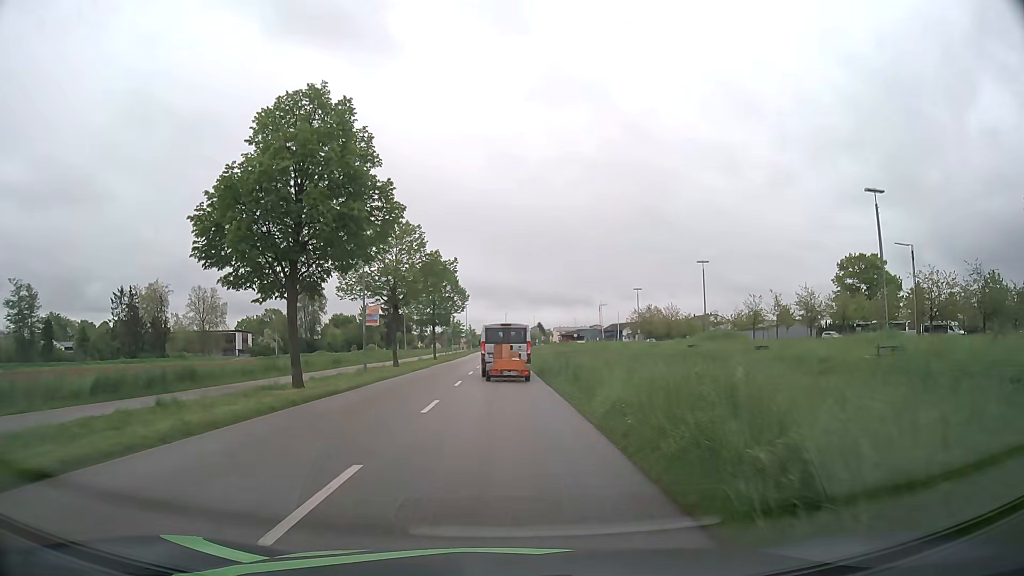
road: residential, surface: asphalt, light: Day
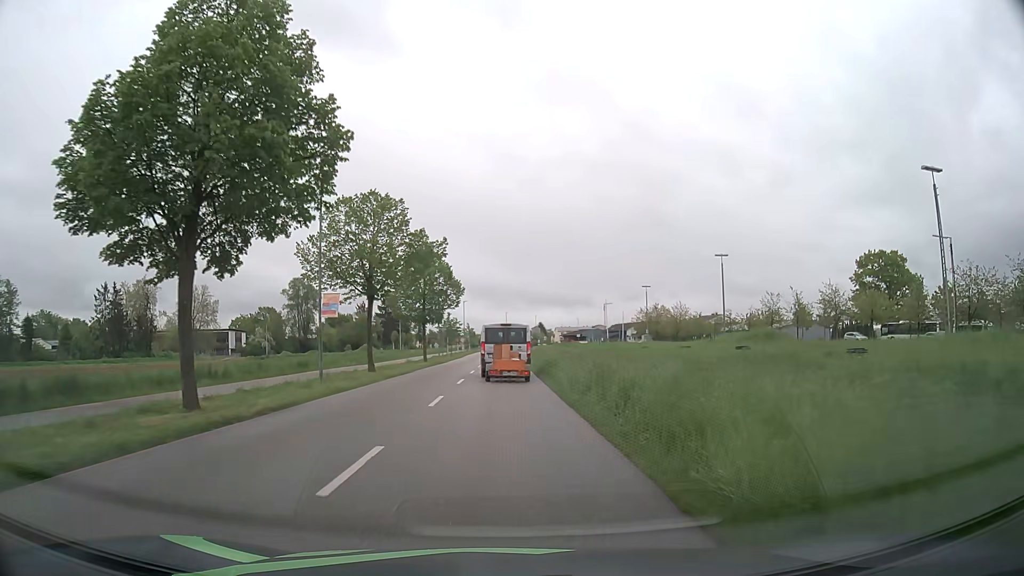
(0.0, +7.5) m; 0°
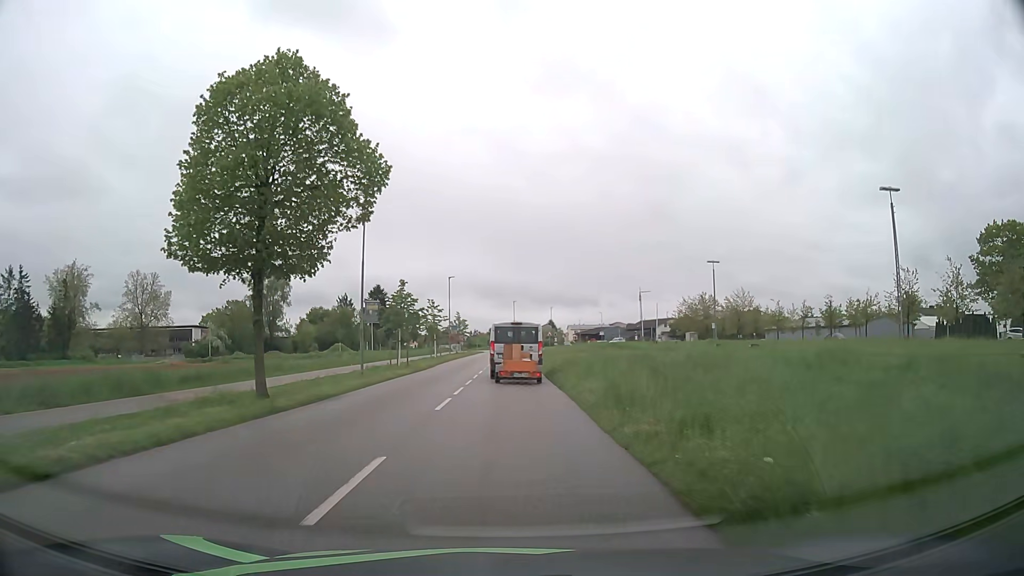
(-0.2, +36.9) m; 0°
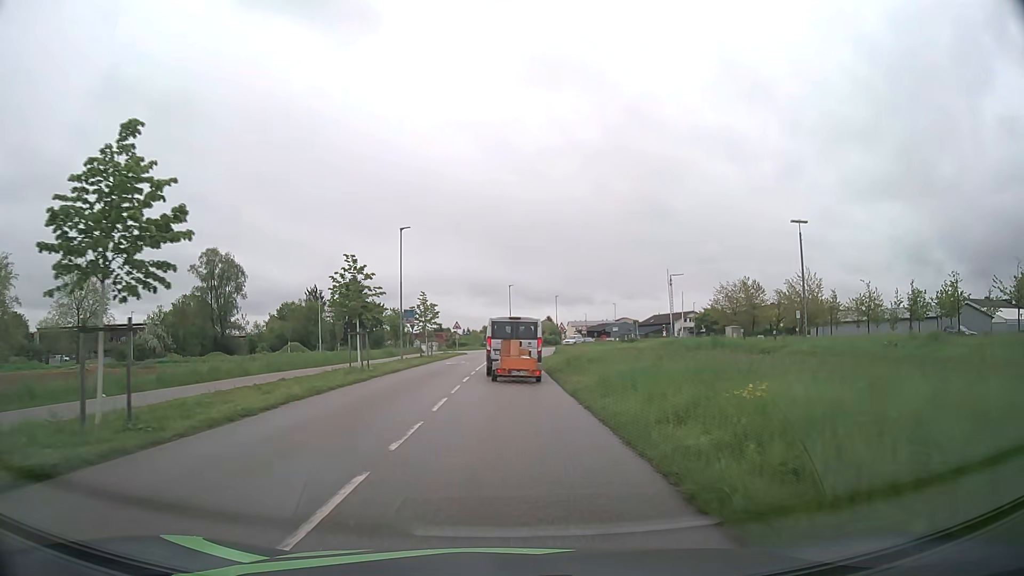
(0.0, +28.1) m; 0°
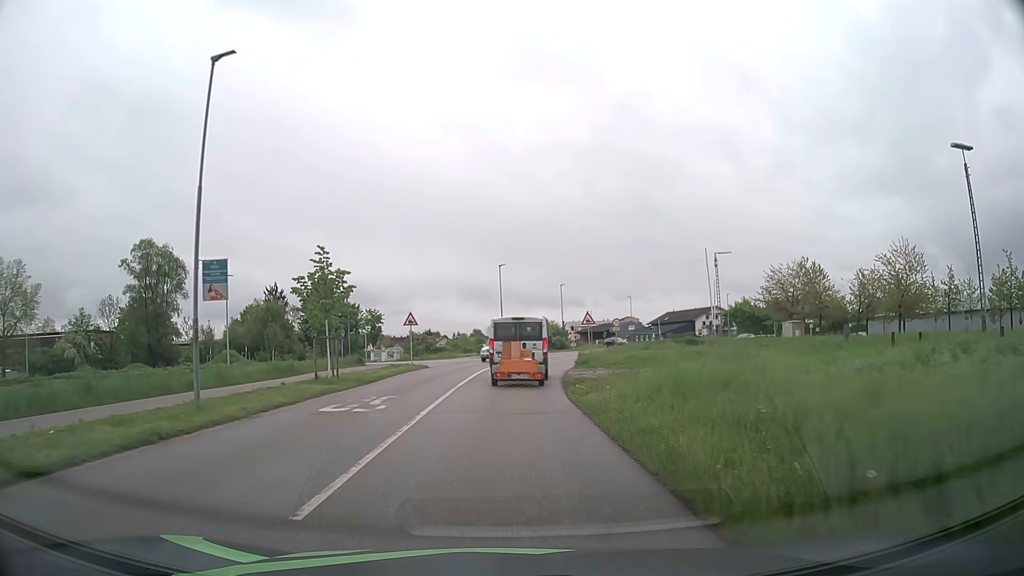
(+0.2, +25.8) m; +1°
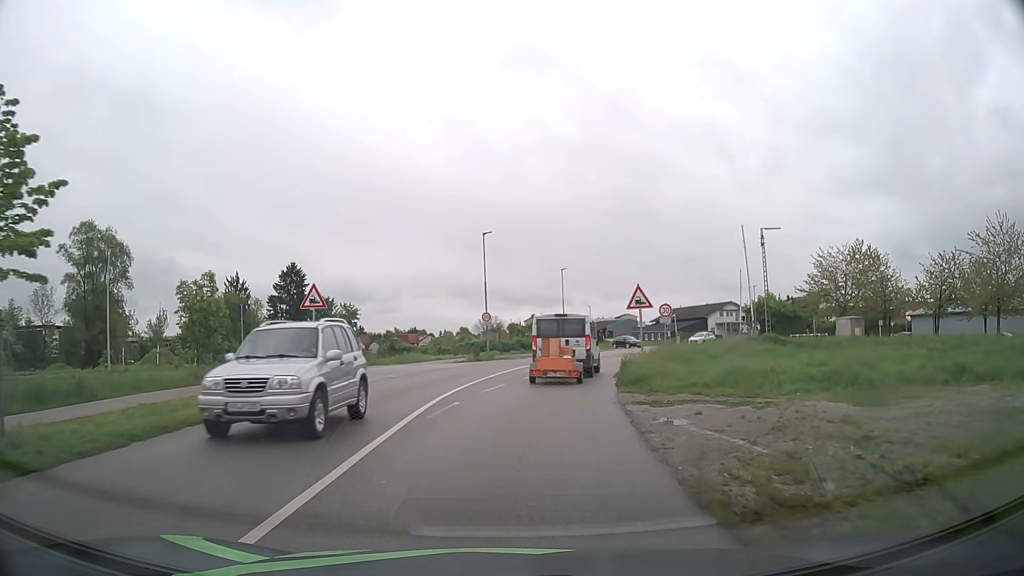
(+0.1, +17.0) m; +1°
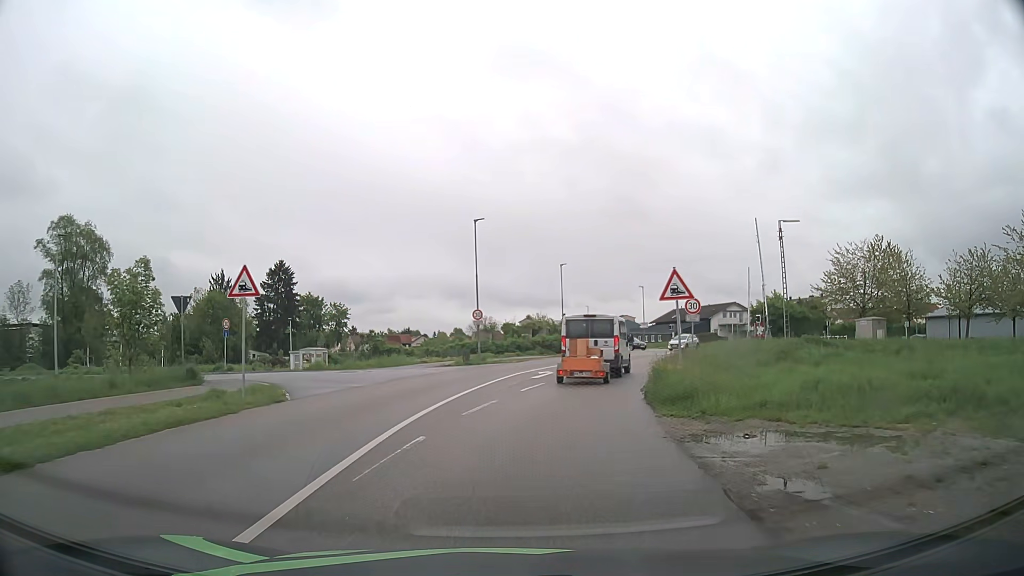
(0.0, +5.2) m; 0°
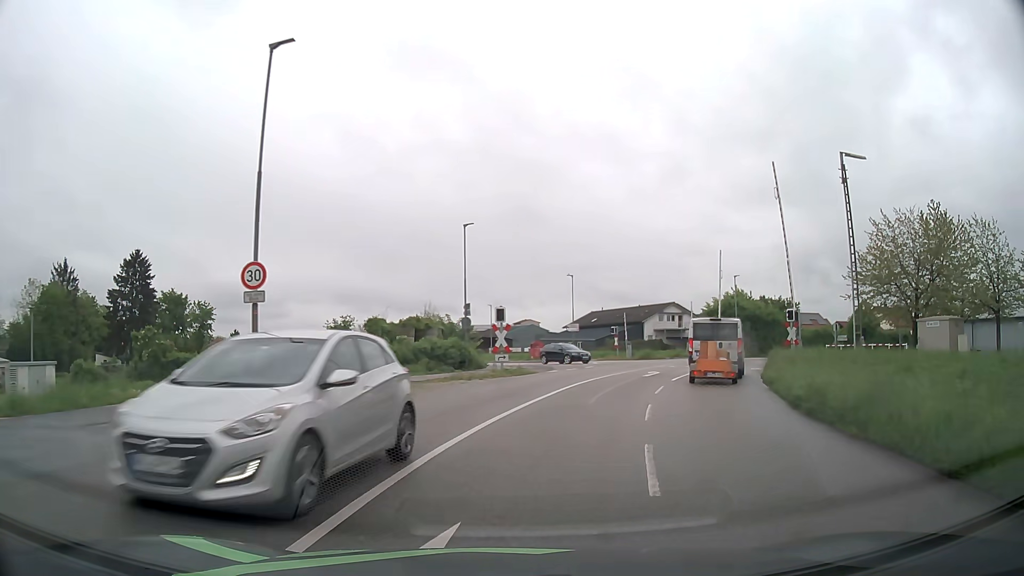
(+1.2, +24.0) m; +9°
